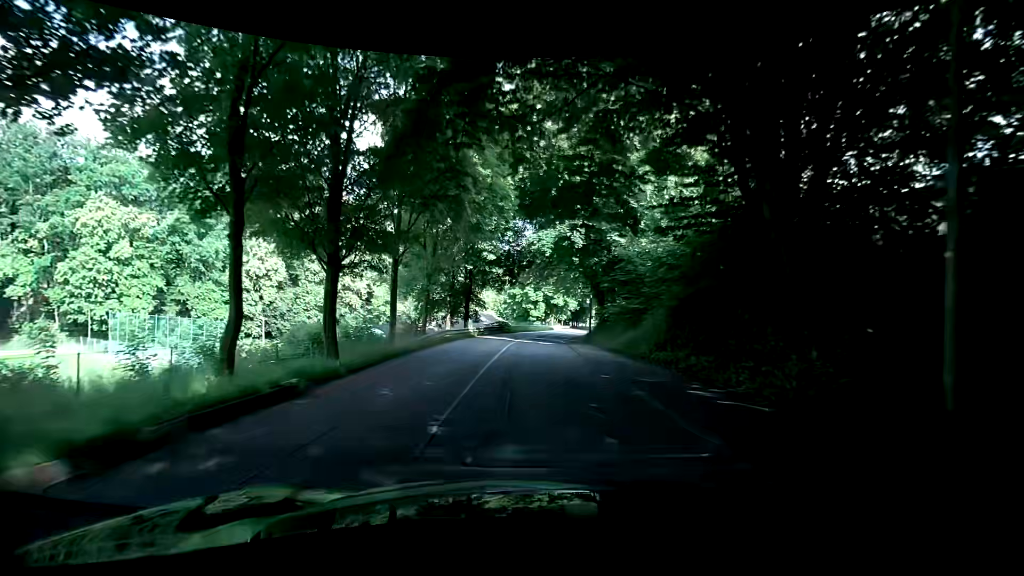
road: tertiary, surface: asphalt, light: Day
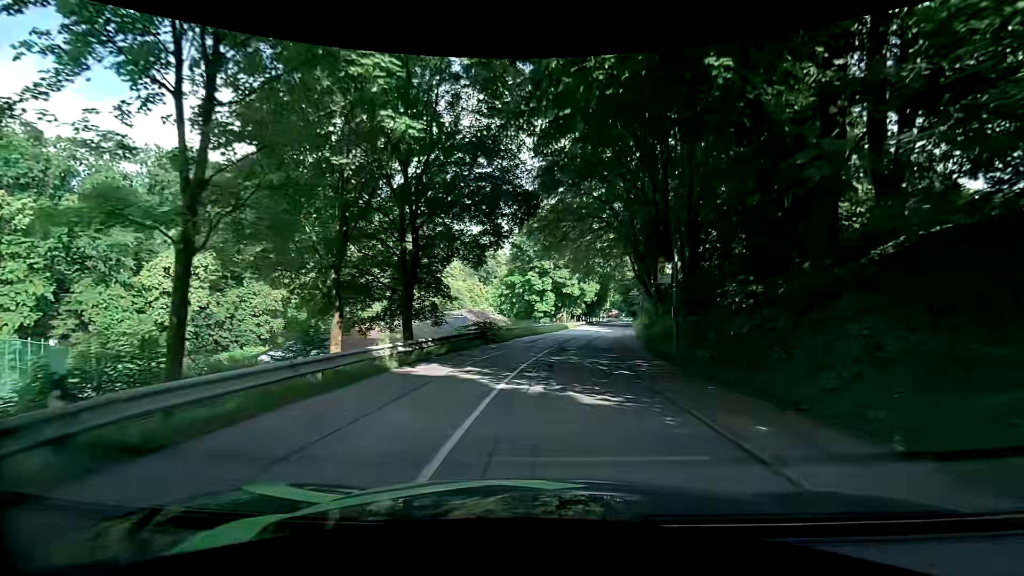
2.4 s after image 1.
(+0.5, +21.1) m; +1°
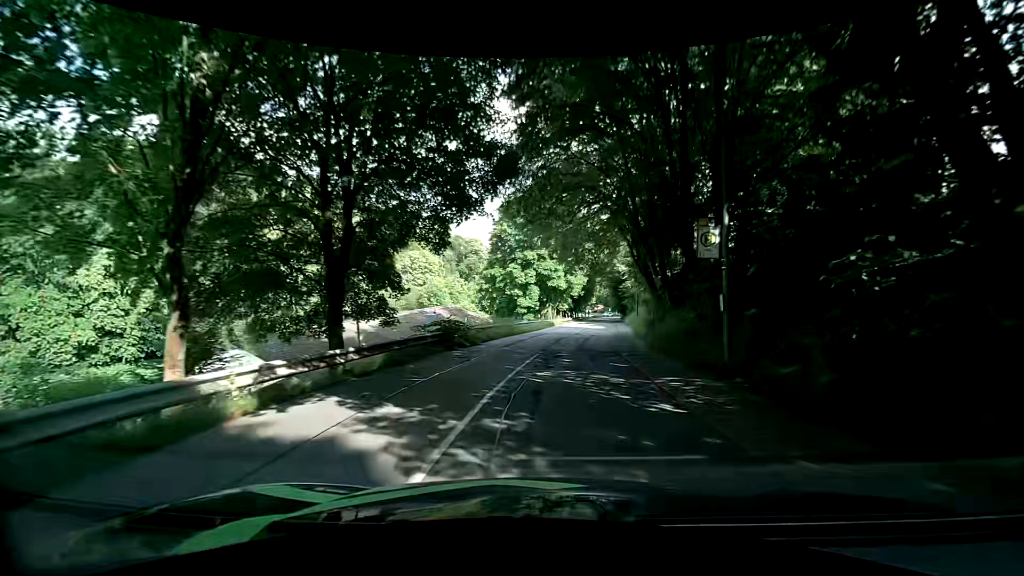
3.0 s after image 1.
(+0.1, +5.8) m; +2°
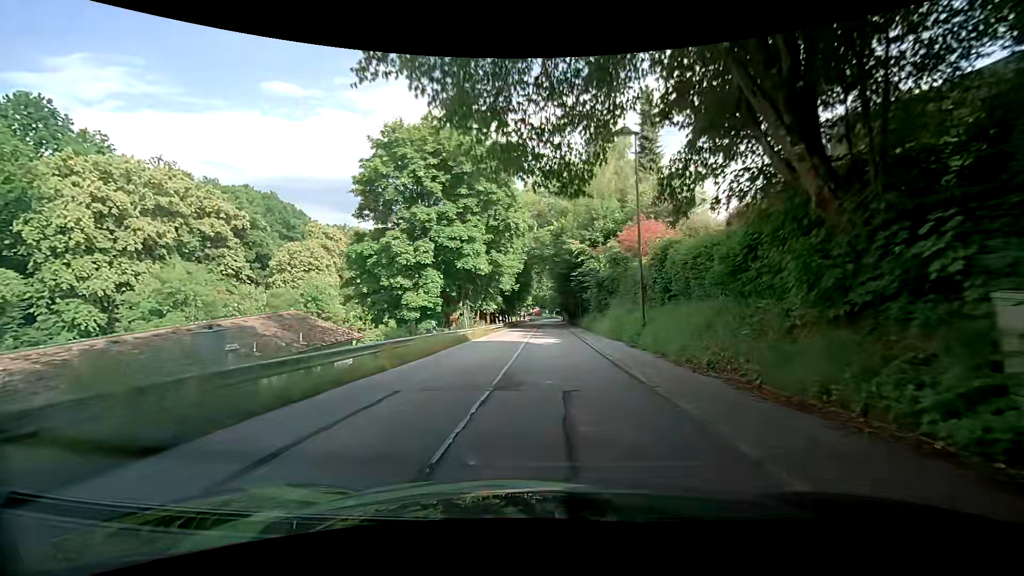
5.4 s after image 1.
(+1.7, +23.5) m; +8°
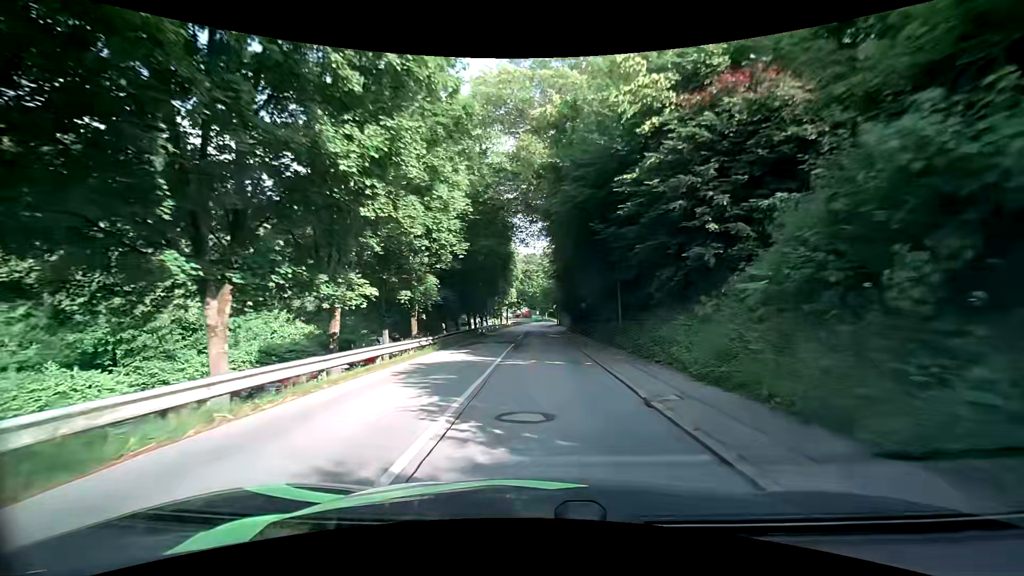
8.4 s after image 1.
(+0.6, +31.3) m; +1°
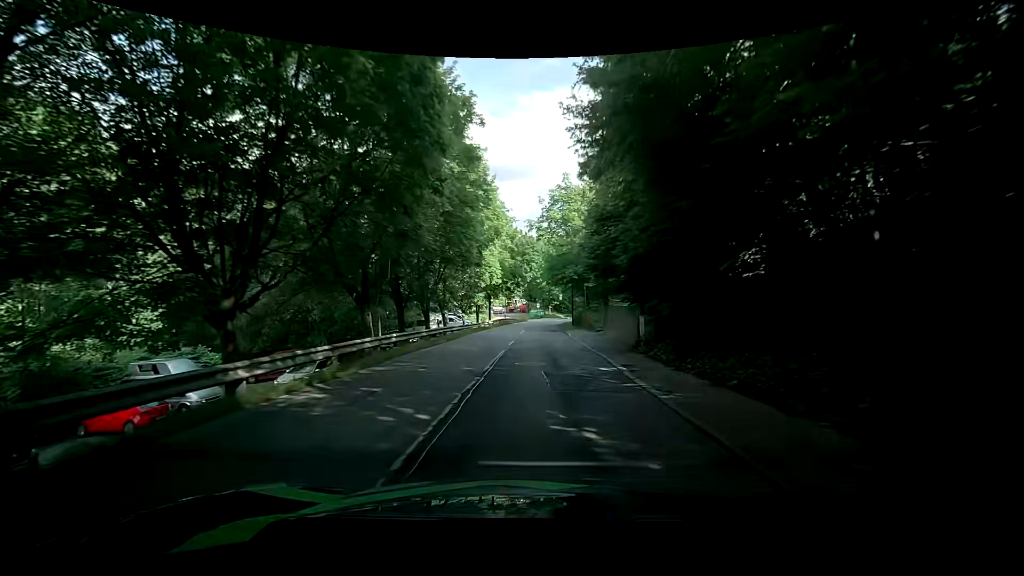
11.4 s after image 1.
(-0.1, +35.1) m; +1°
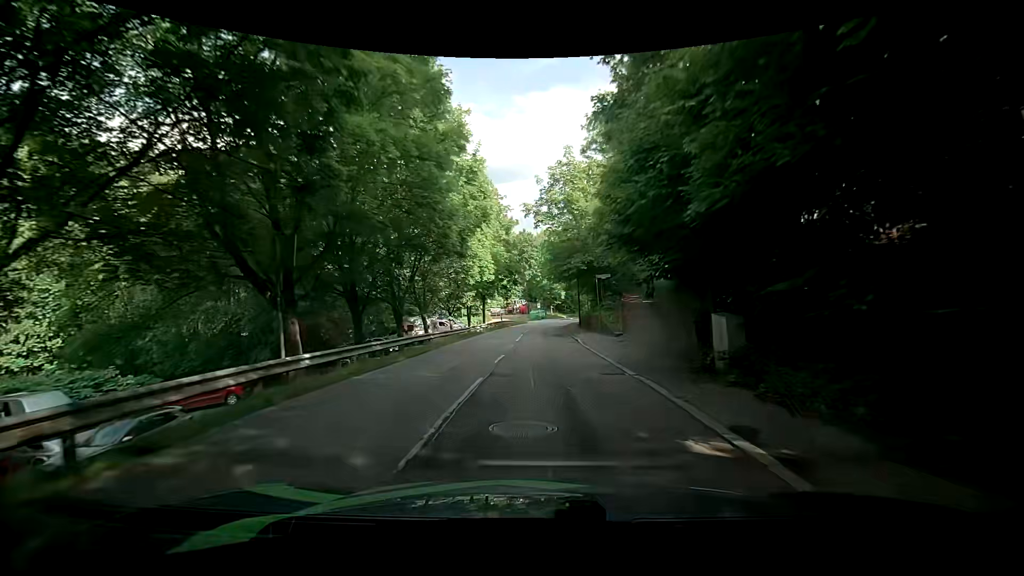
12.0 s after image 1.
(0.0, +7.1) m; 0°
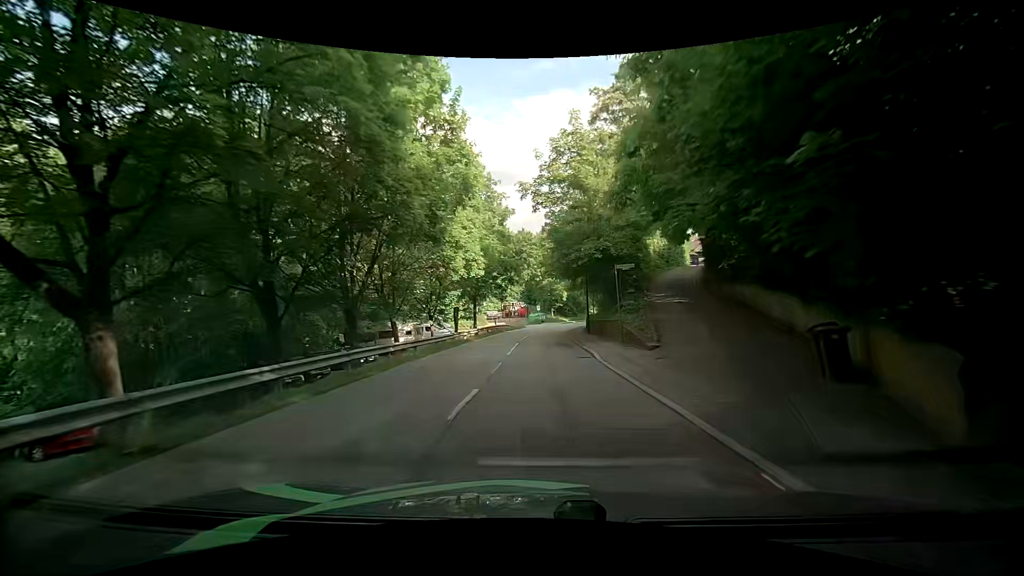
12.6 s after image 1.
(+0.2, +7.0) m; +1°
(0, +10) (0, +20) (-1, +30) (-1, +40) (0, +50) (+2, +60) (+4, +70) (+6, +79) (+9, +89) (+11, +99) m
